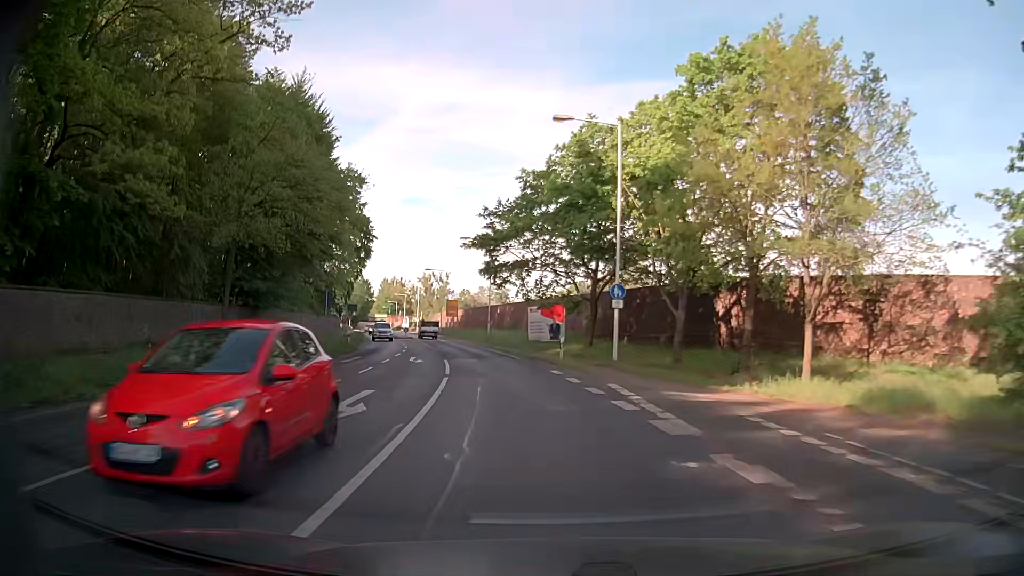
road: secondary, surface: asphalt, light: Day
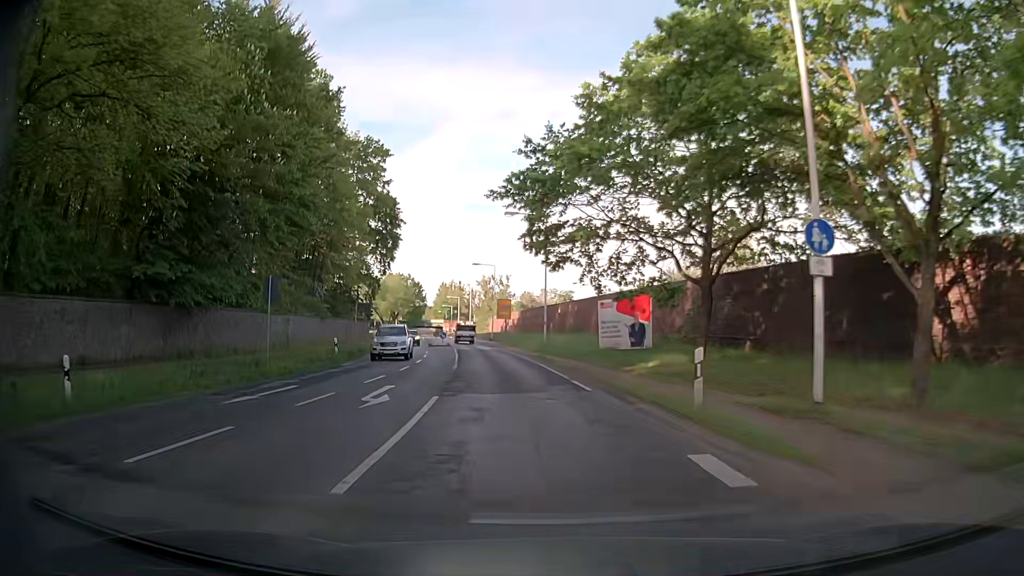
(-0.8, +15.2) m; -7°
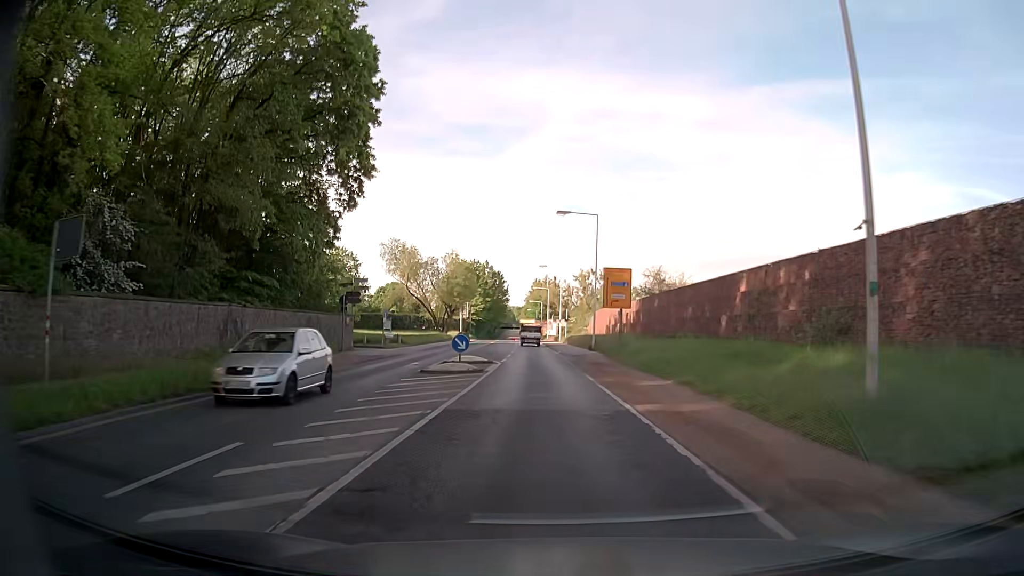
(-2.9, +37.9) m; -8°
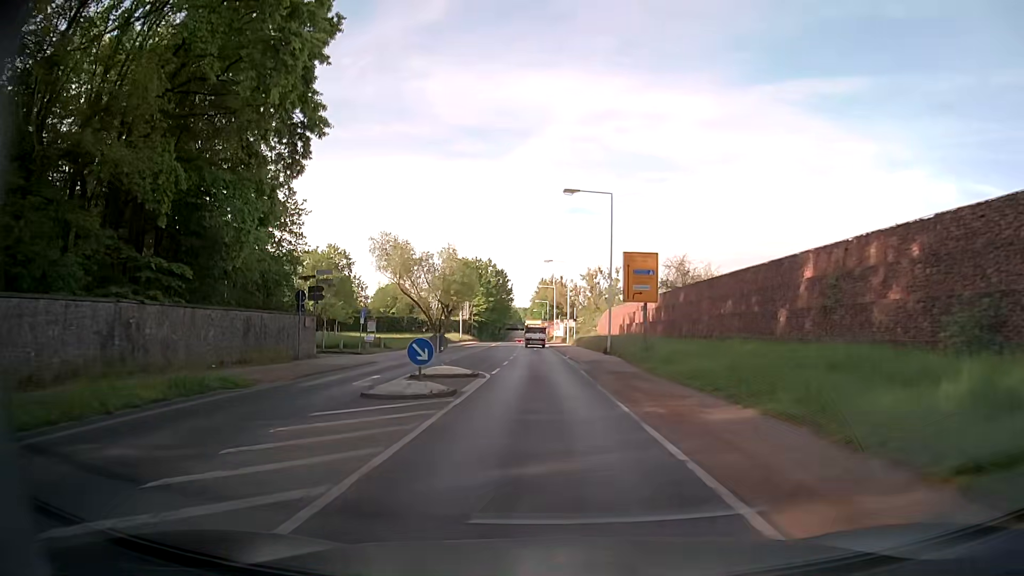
(0.0, +7.6) m; 0°
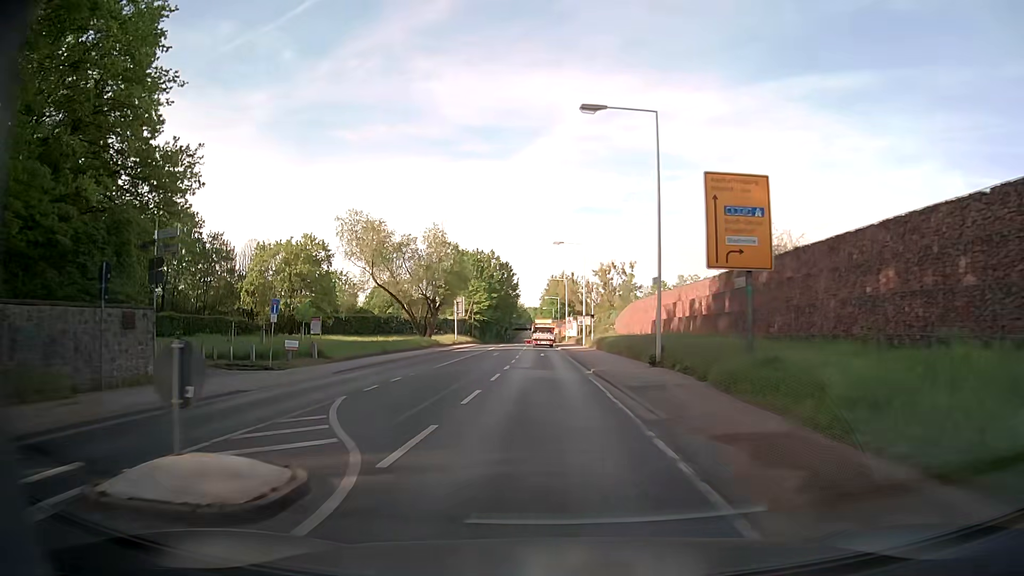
(-0.2, +15.2) m; -1°
(0, +10) (0, +20) (0, +30) (-1, +40) (-1, +50) (-1, +60) (-1, +70) (-2, +80) (-2, +90) (-2, +100) m
